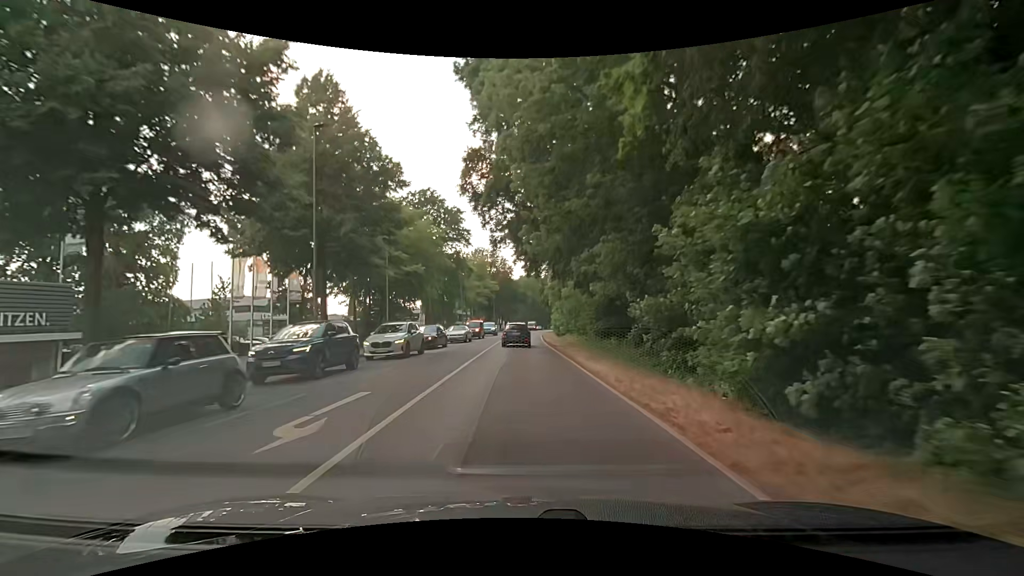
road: secondary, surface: asphalt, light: Day
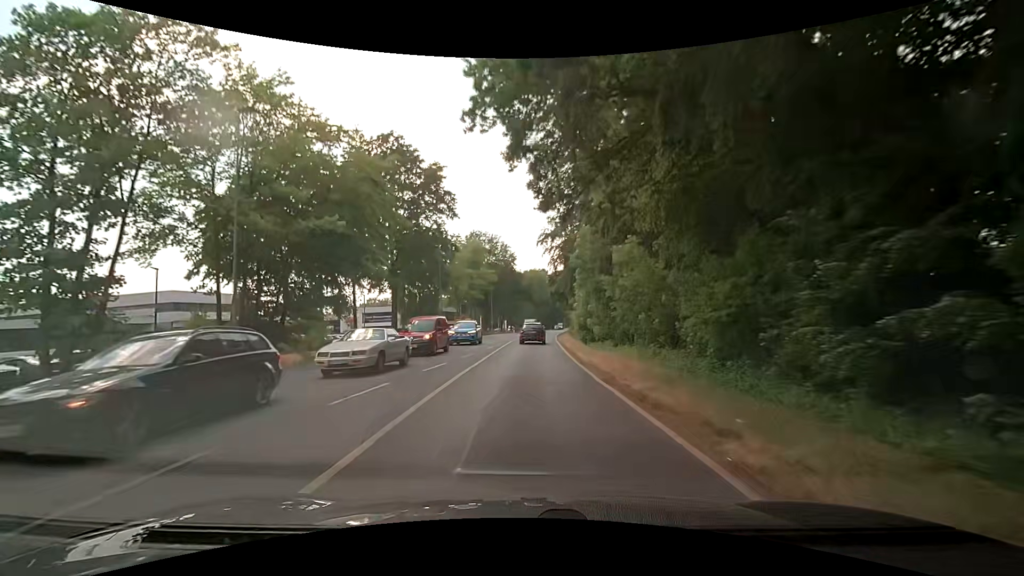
(0.0, +22.7) m; -1°
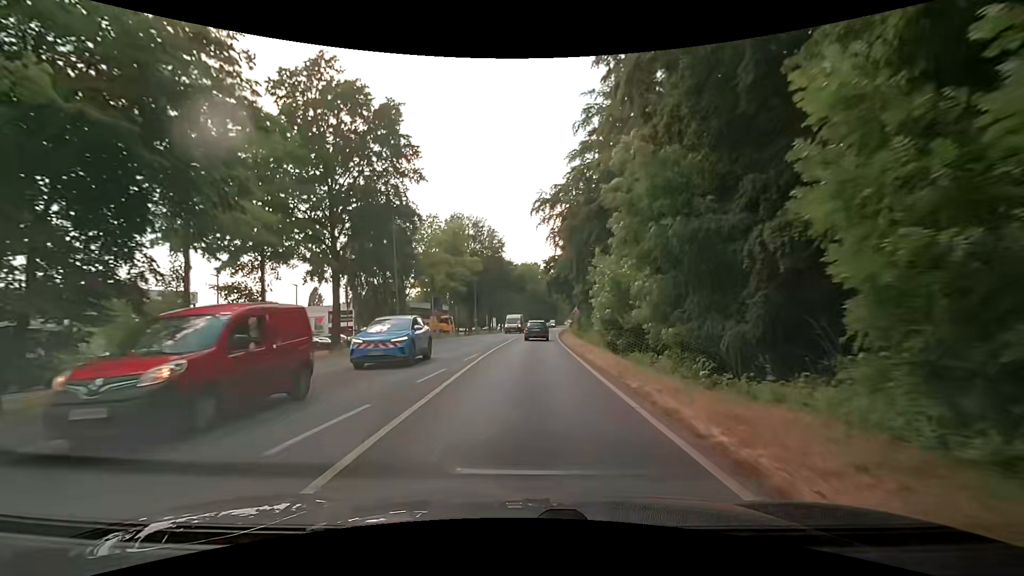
(+0.4, +15.3) m; +2°
(0, +10) (0, +20) (+1, +30) (+1, +40) (+1, +50) (+2, +60) (+3, +70) (+4, +80) (+5, +90) (+5, +100) m
